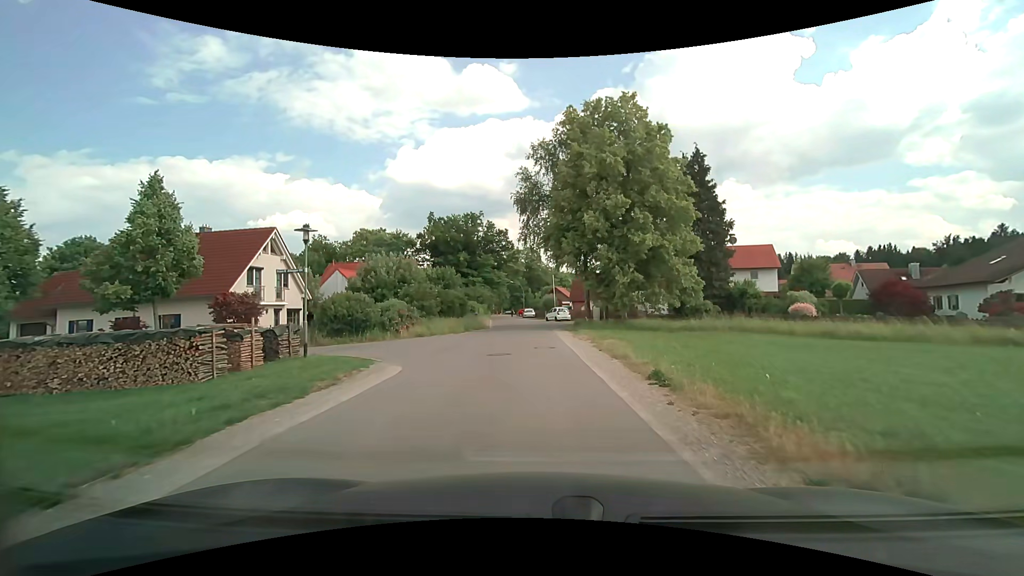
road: residential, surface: asphalt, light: Day
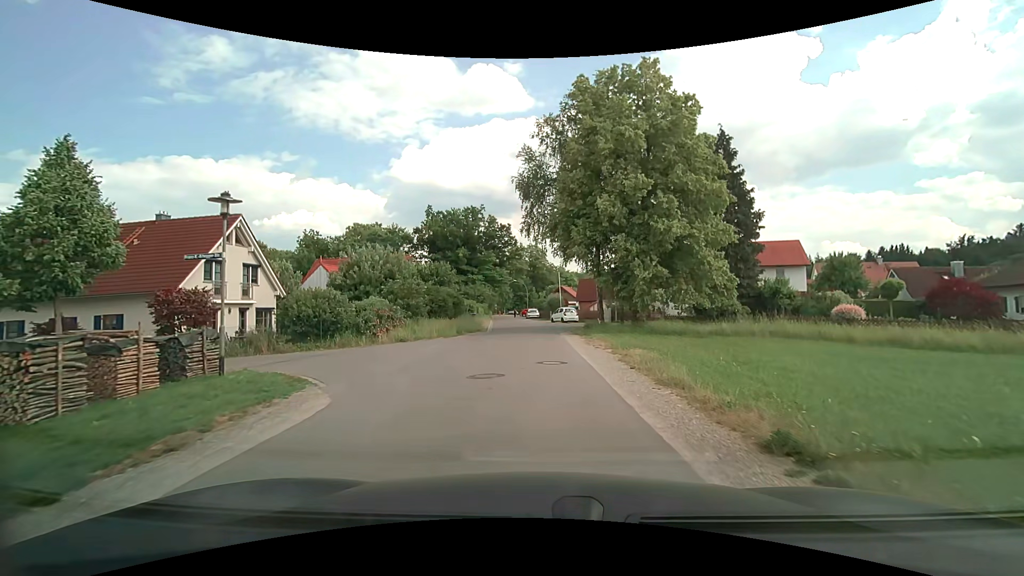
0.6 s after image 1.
(0.0, +4.8) m; -1°
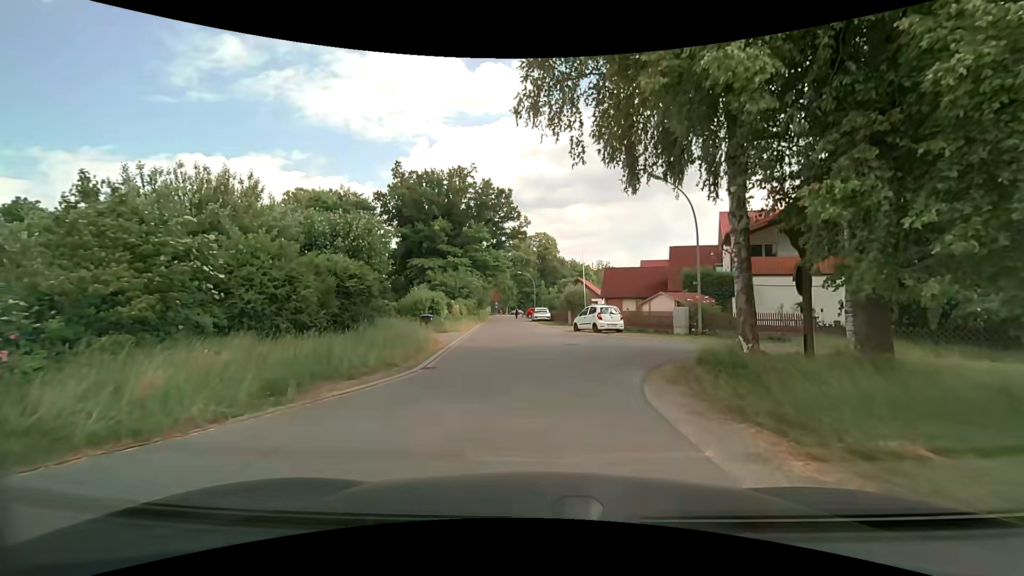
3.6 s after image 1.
(-0.2, +21.1) m; -1°
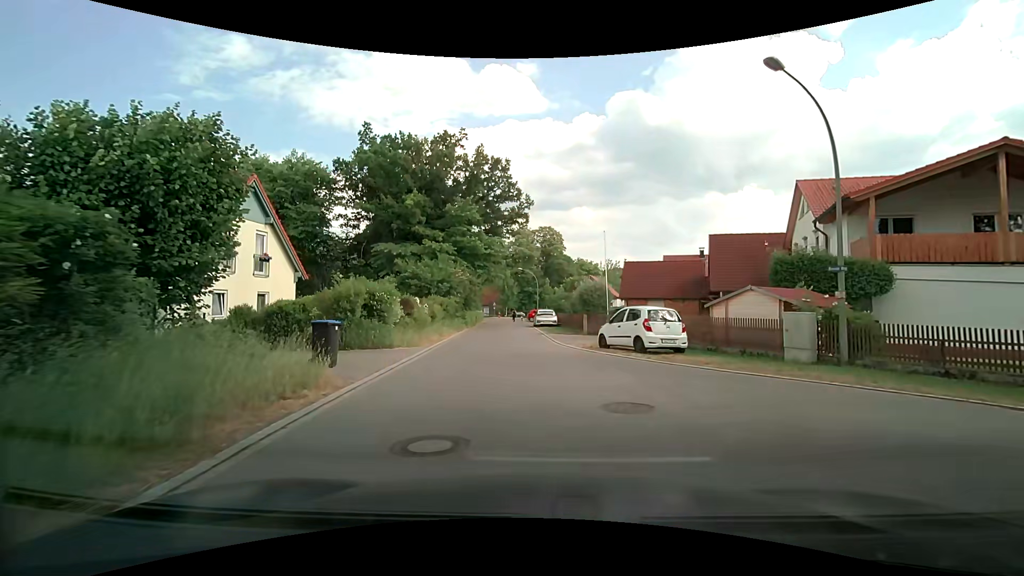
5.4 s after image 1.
(0.0, +11.0) m; 0°
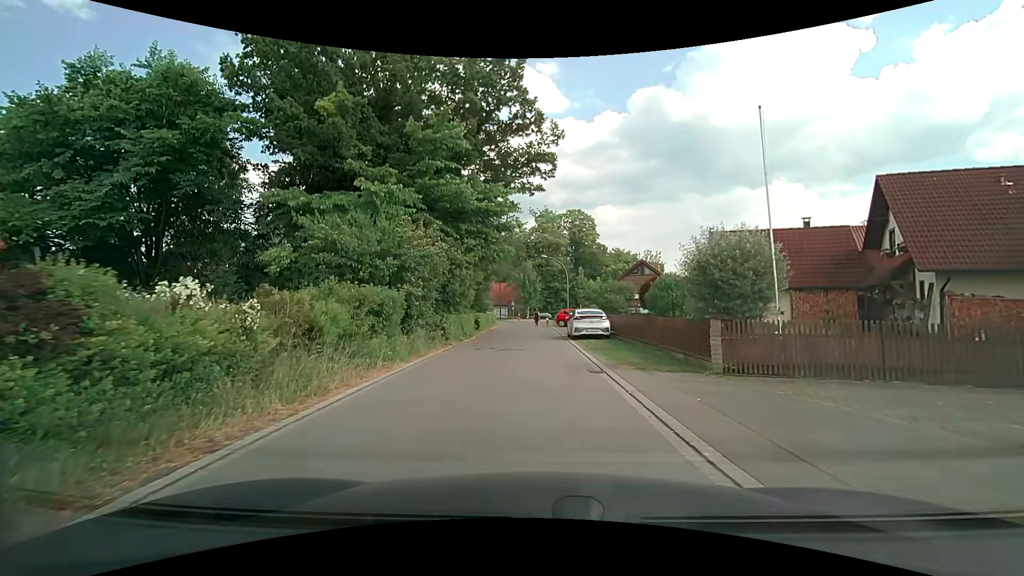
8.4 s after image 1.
(-0.4, +17.2) m; -3°
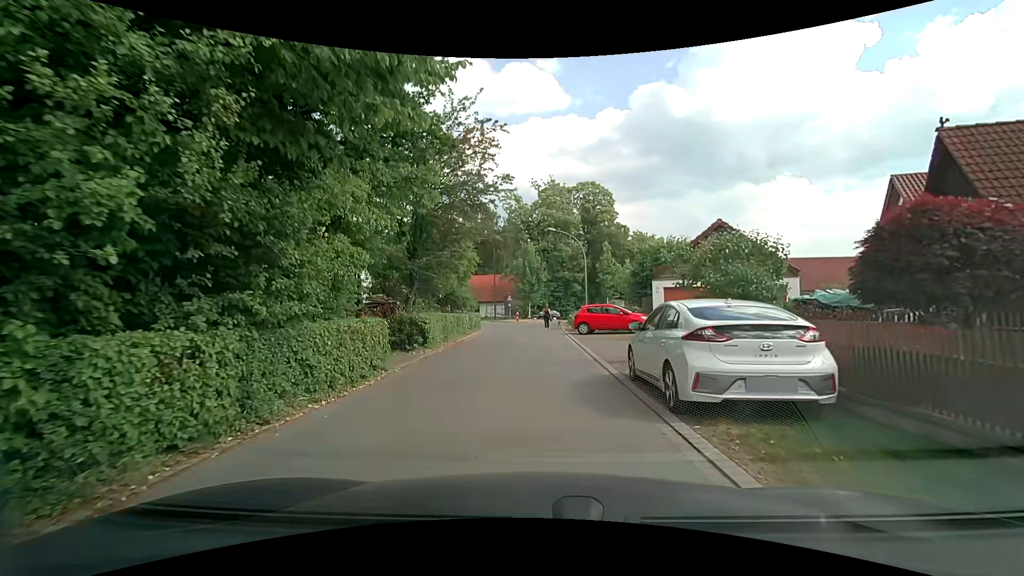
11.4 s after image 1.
(-0.1, +17.2) m; -1°
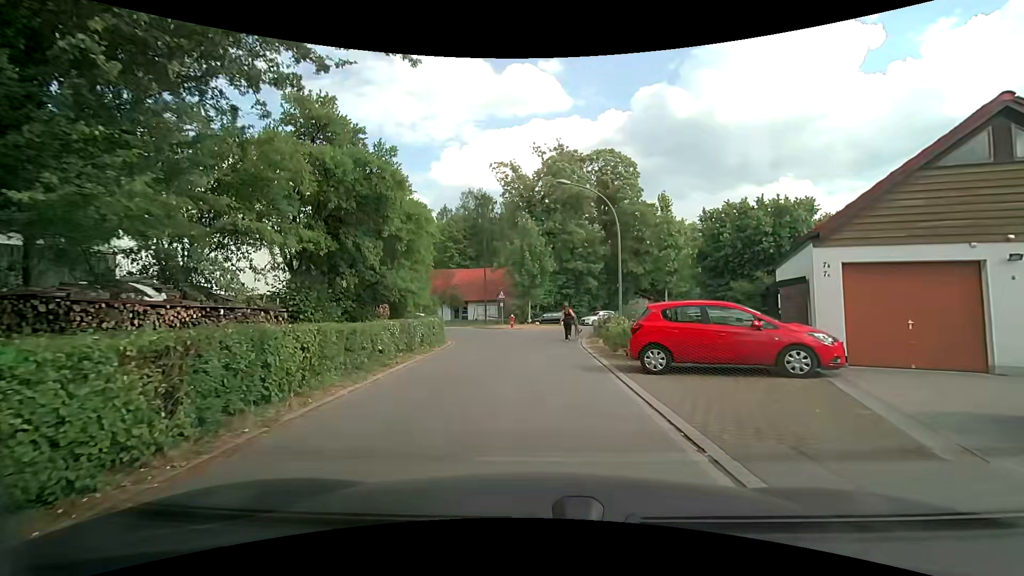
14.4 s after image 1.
(+0.2, +14.8) m; -1°
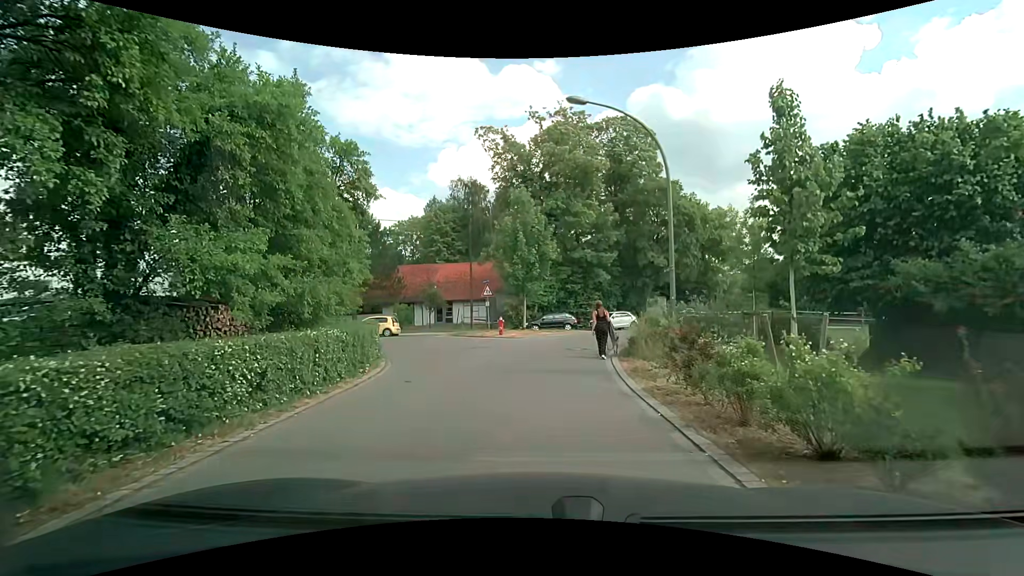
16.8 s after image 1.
(+0.3, +9.5) m; +1°
